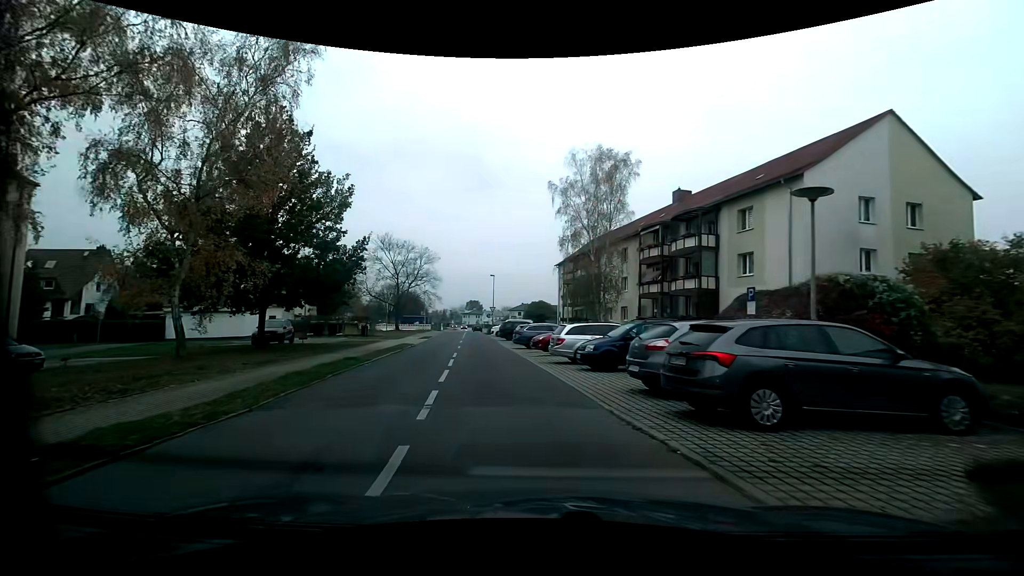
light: Day
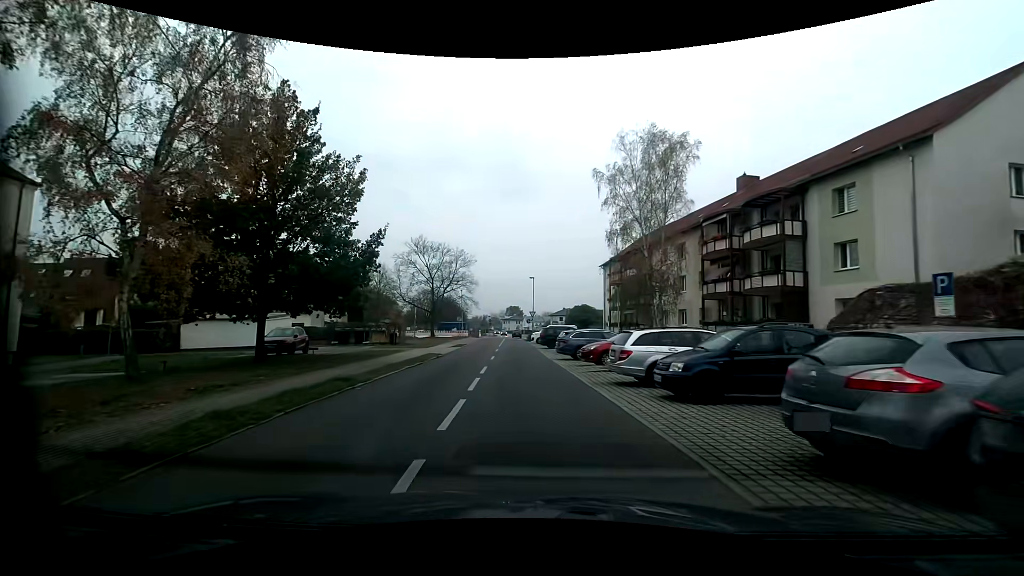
(-0.2, +4.7) m; -5°
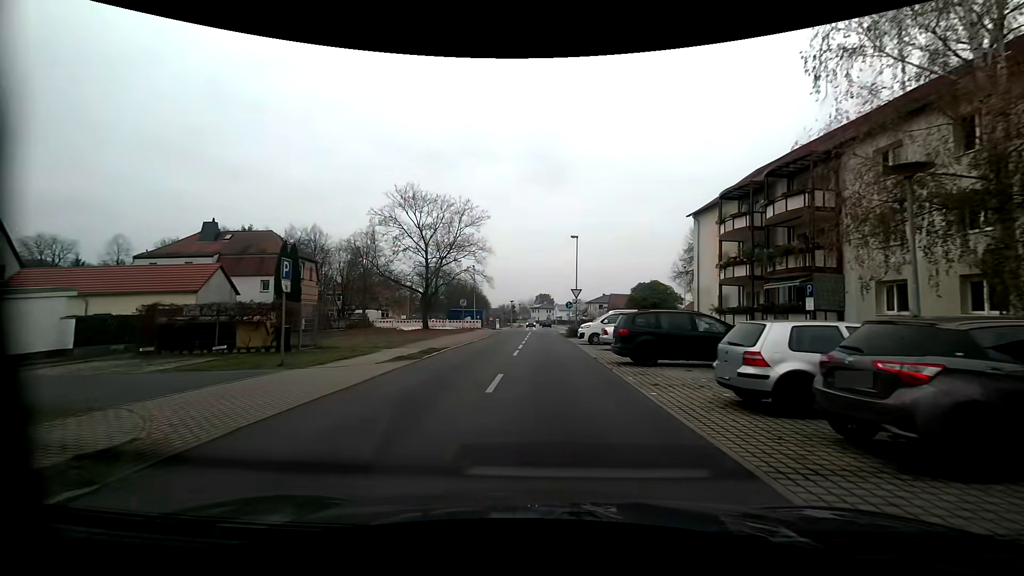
(-1.2, +24.3) m; -4°
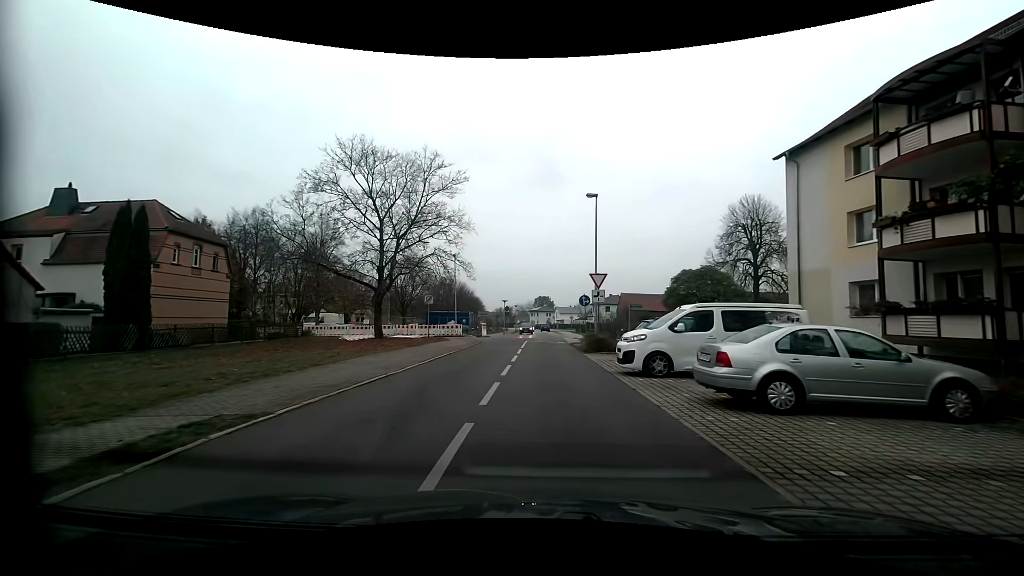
(+0.1, +14.5) m; +1°
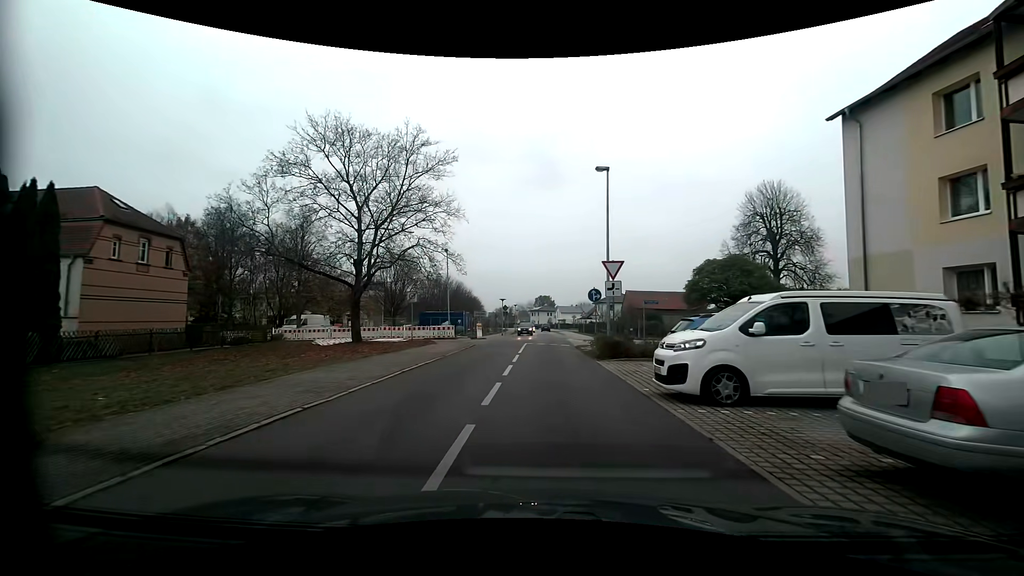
(0.0, +4.4) m; 0°
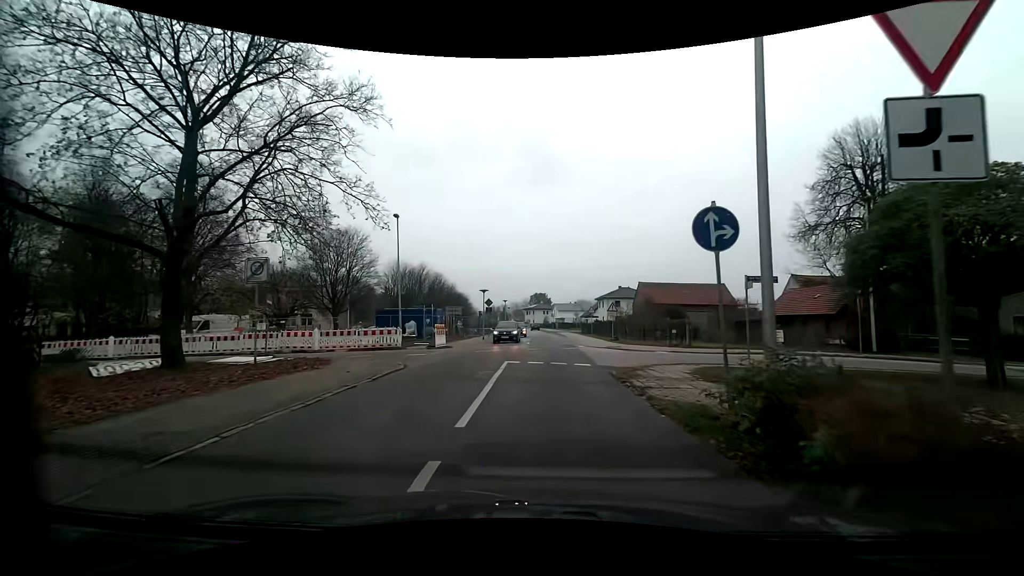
(0.0, +15.1) m; +1°
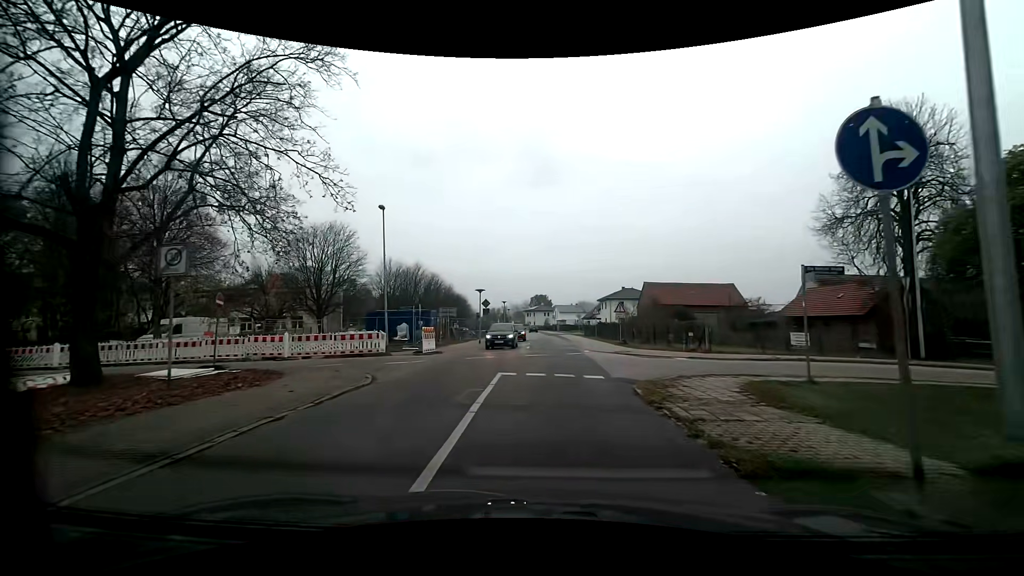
(0.0, +3.0) m; 0°
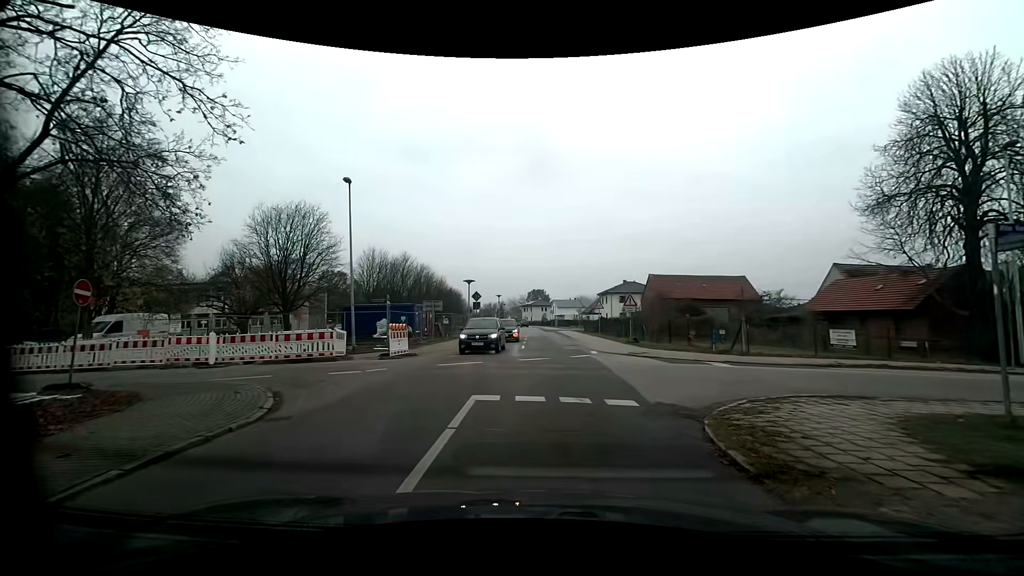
(0.0, +4.6) m; -1°
(0, +10) (+1, +20) (+1, +30) (+1, +40) (+1, +50) (+1, +60) (+1, +70) (0, +80) (0, +90) (0, +100) m
